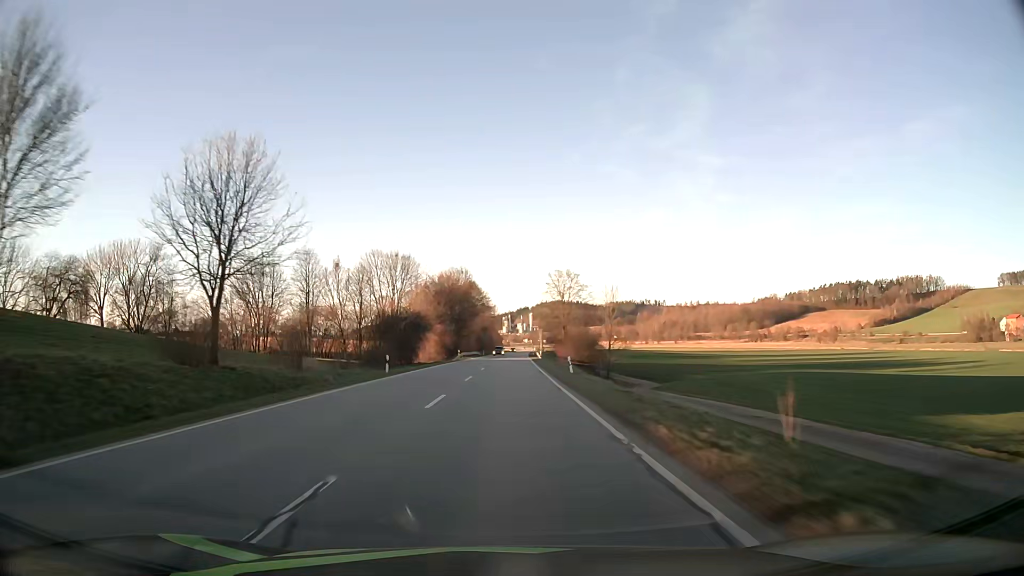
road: secondary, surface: asphalt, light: Day
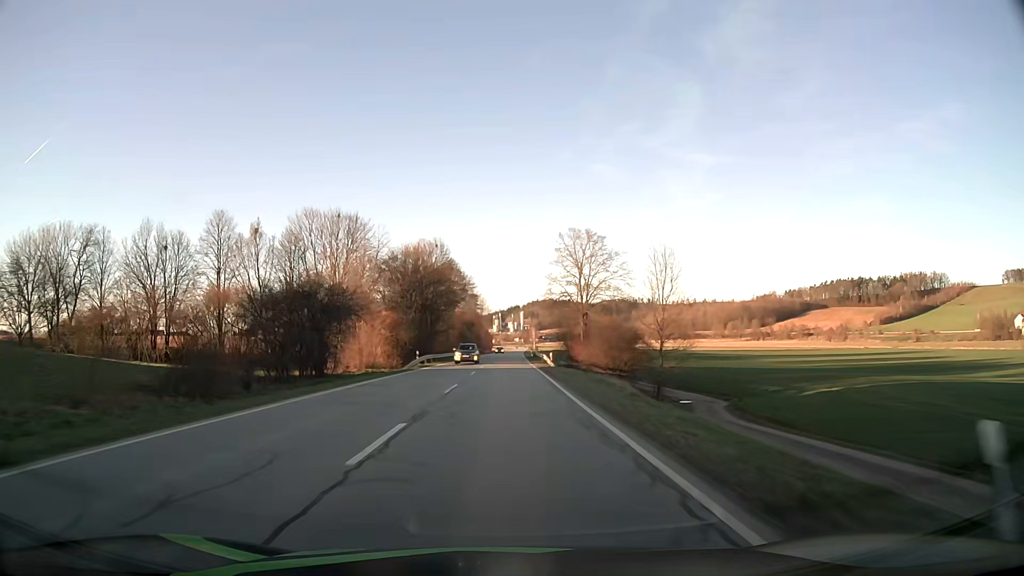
(+0.2, +31.4) m; +1°
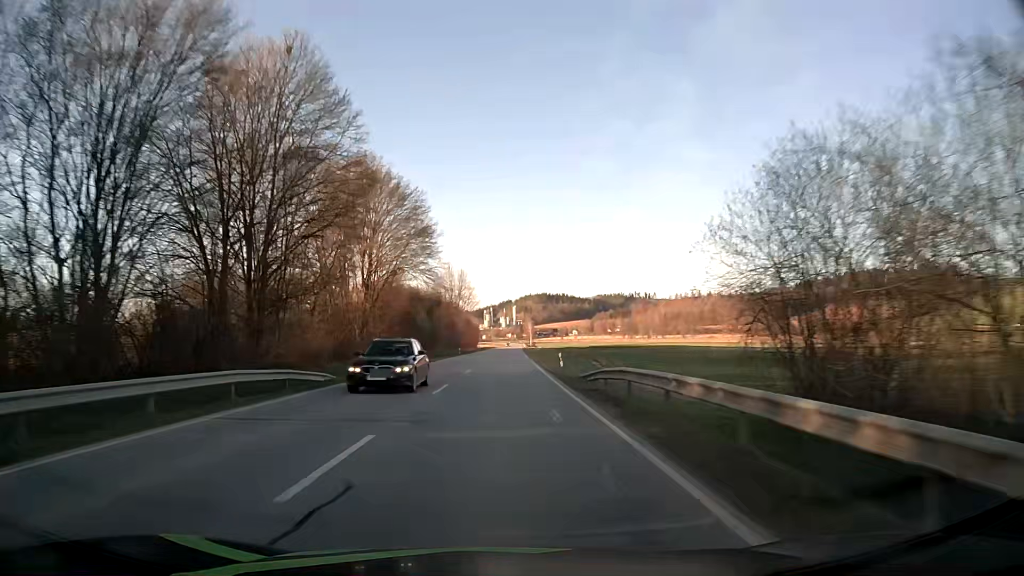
(+0.4, +62.6) m; +1°
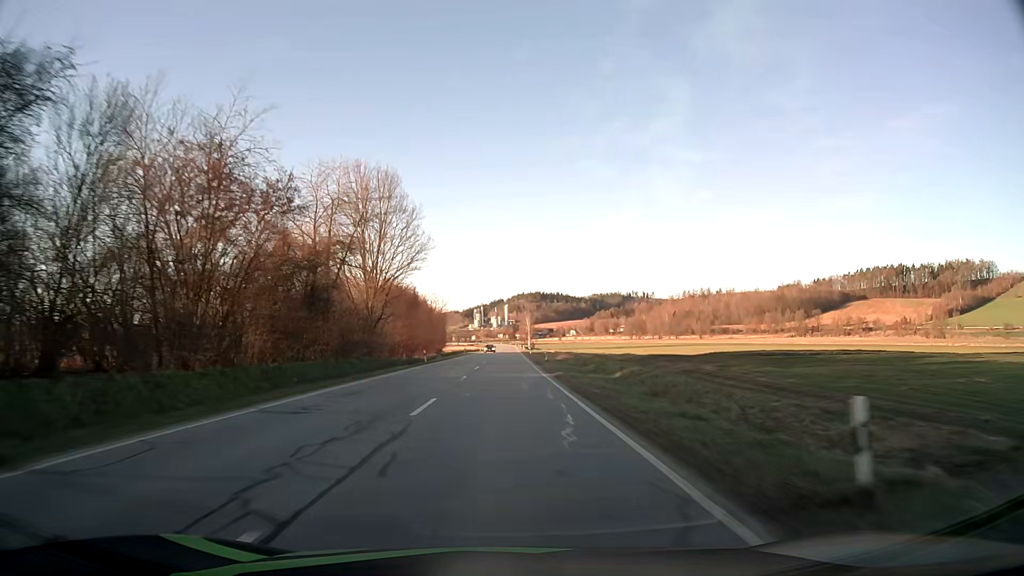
(+0.6, +77.3) m; +1°
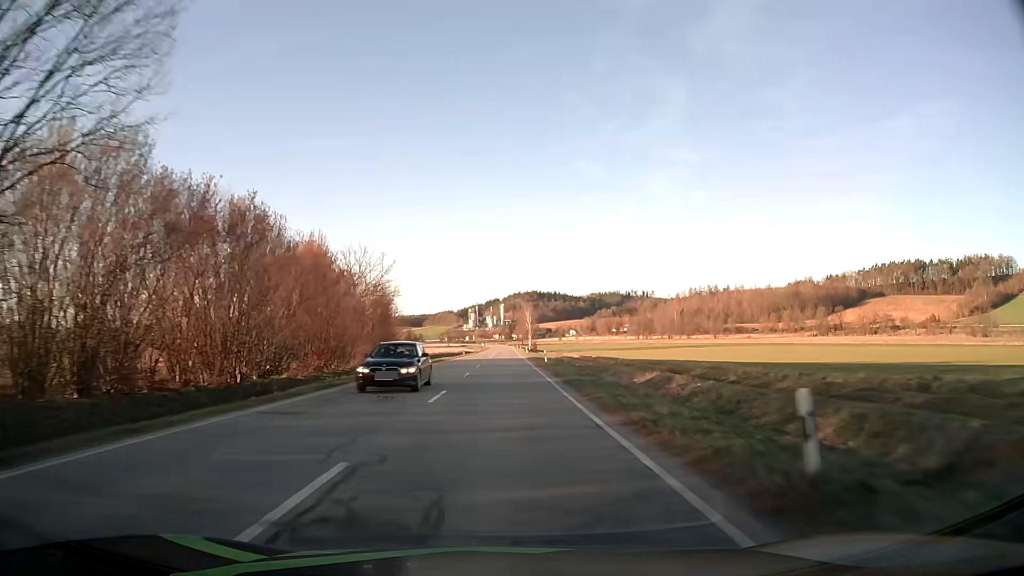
(+0.1, +45.5) m; 0°
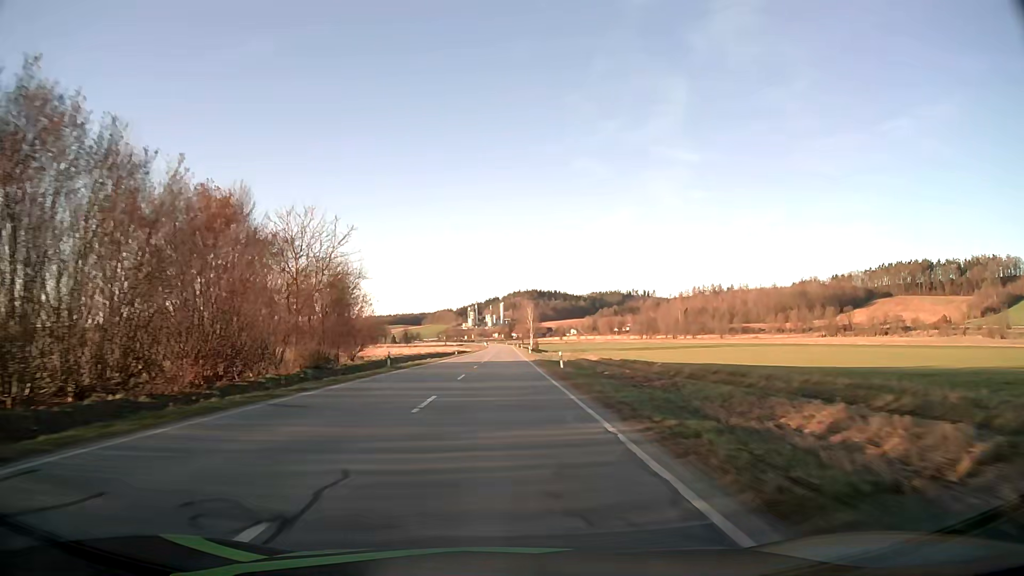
(0.0, +14.9) m; 0°
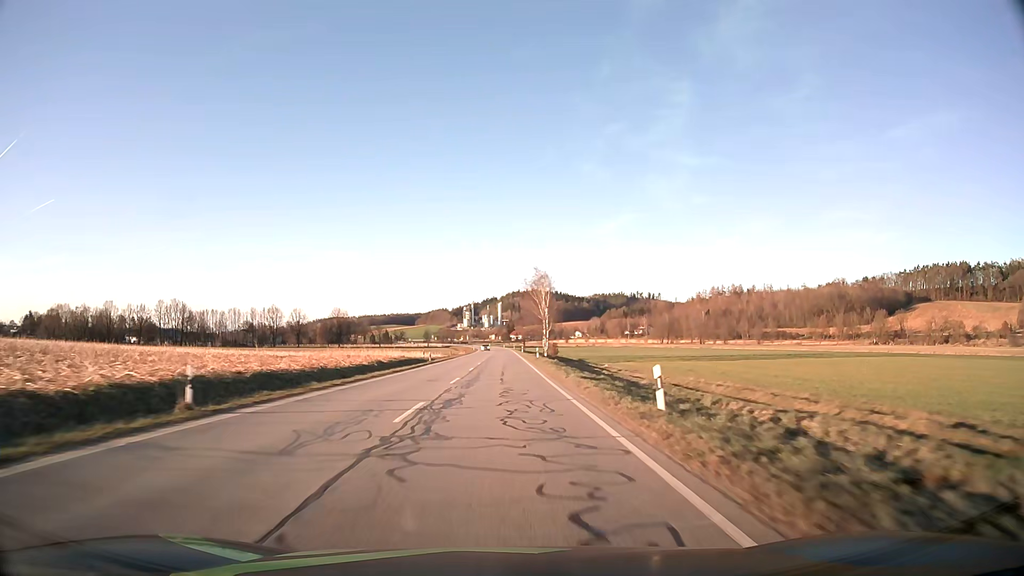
(+0.3, +73.9) m; 0°
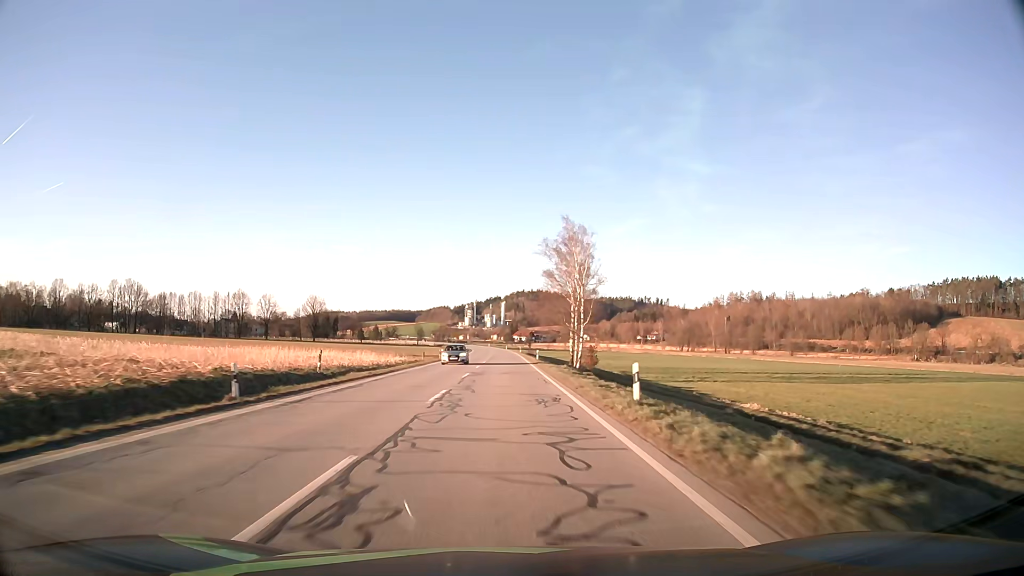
(-0.1, +44.0) m; 0°
(0, +10) (0, +20) (0, +30) (0, +40) (0, +50) (0, +60) (0, +70) (0, +80) (0, +90) (0, +100) m
